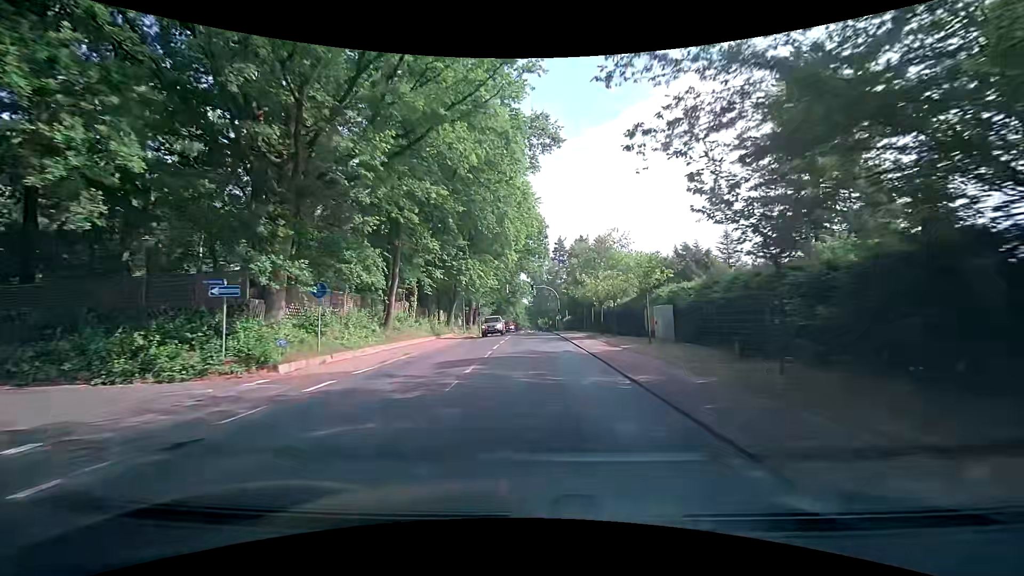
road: secondary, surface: asphalt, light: Day
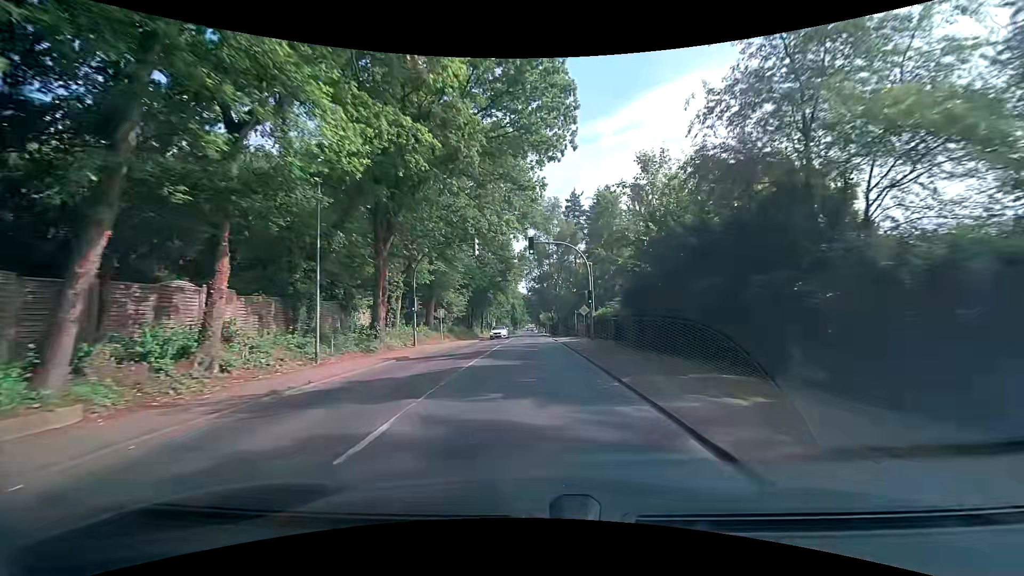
(+0.1, +39.1) m; 0°
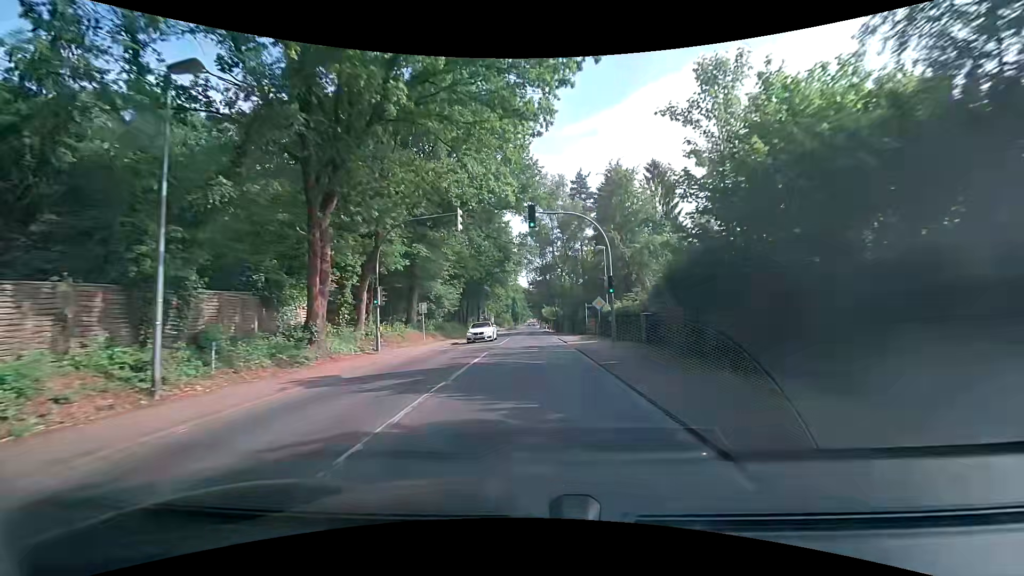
(0.0, +8.0) m; +1°
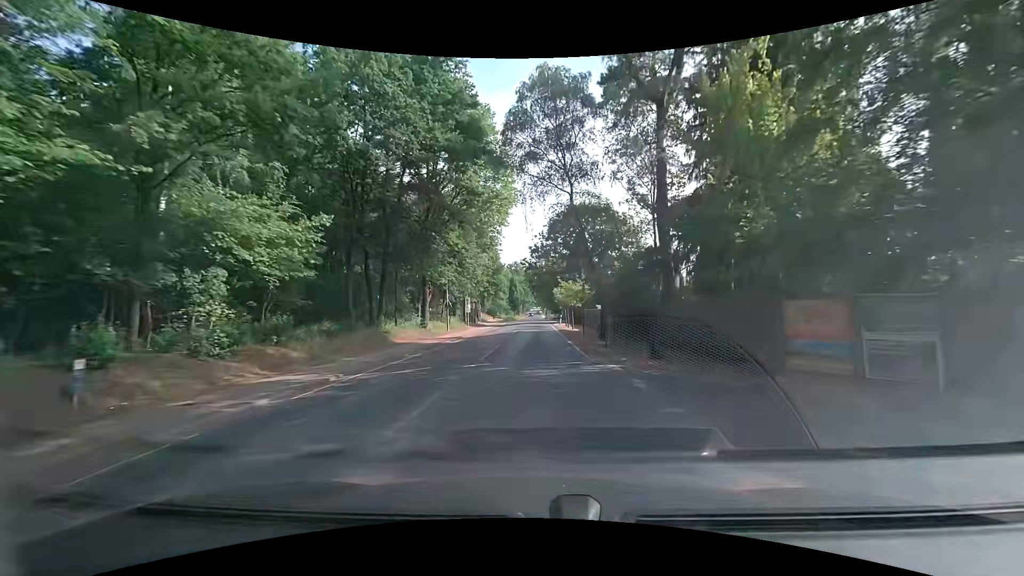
(-1.2, +41.5) m; -2°
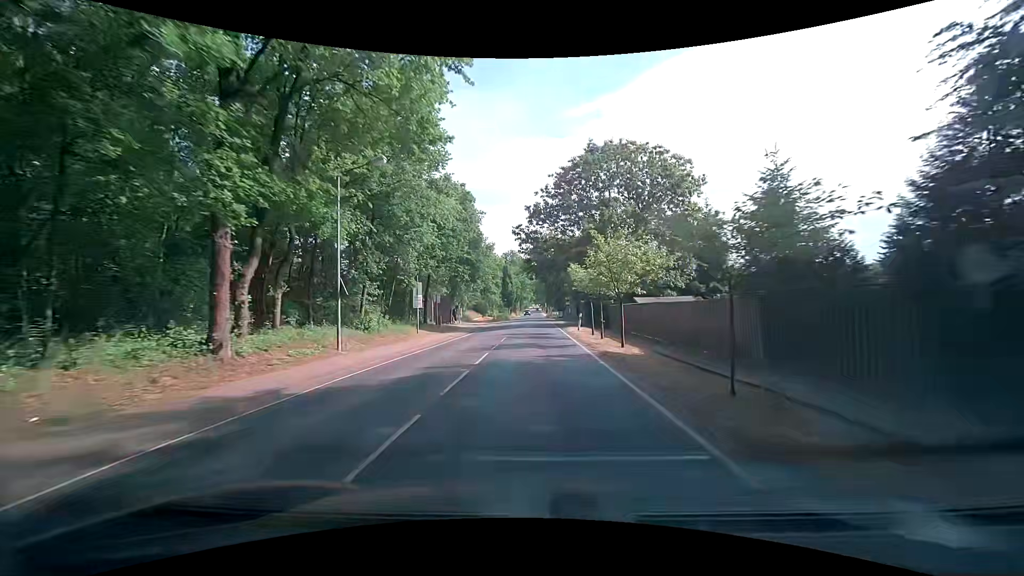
(0.0, +25.0) m; +1°
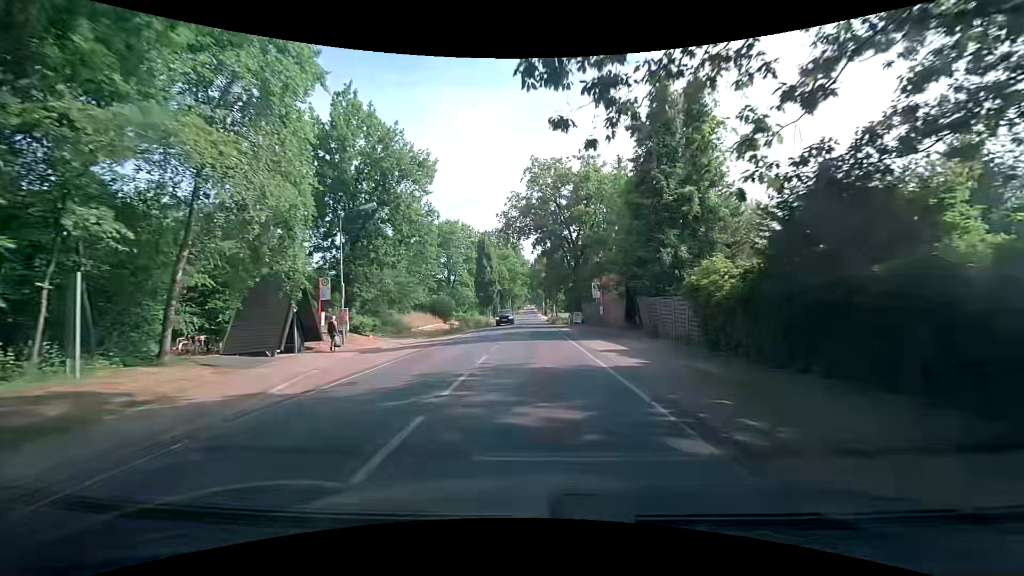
(-0.4, +40.9) m; 0°
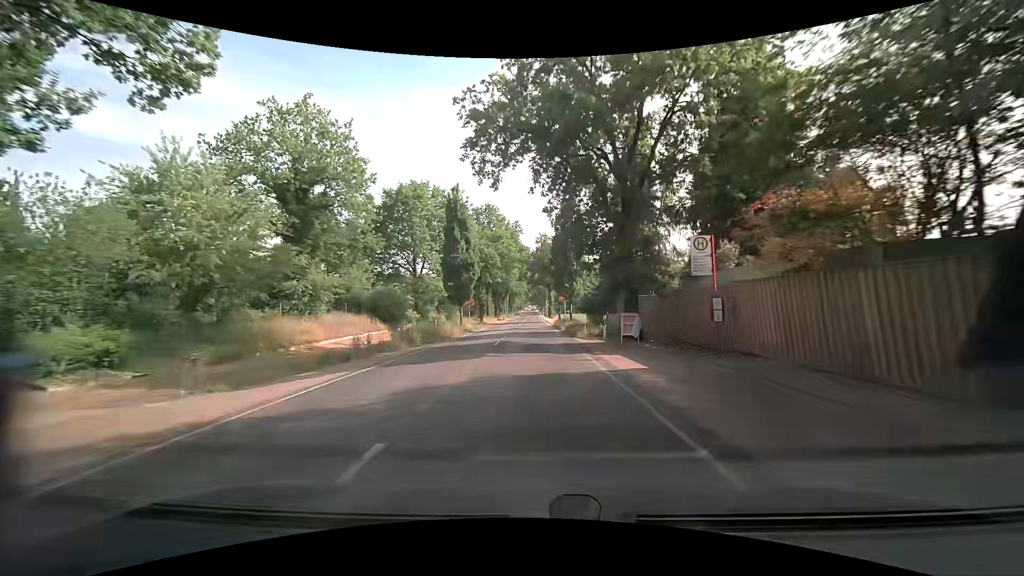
(0.0, +24.0) m; 0°
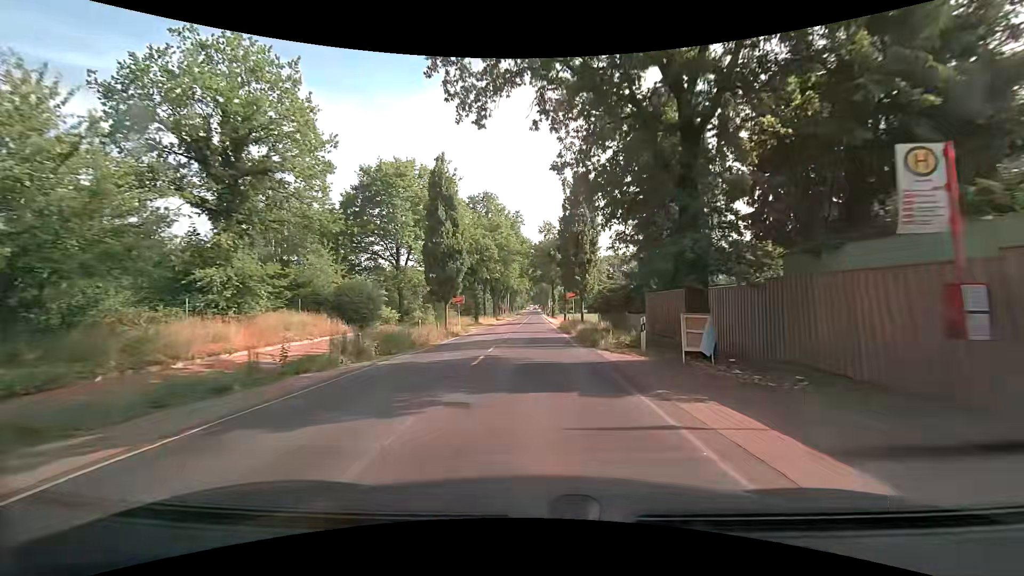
(0.0, +8.0) m; -1°
(0, +10) (0, +20) (0, +30) (0, +40) (0, +50) (0, +60) (+1, +70) (+1, +80) (+1, +90) (+1, +100) m
